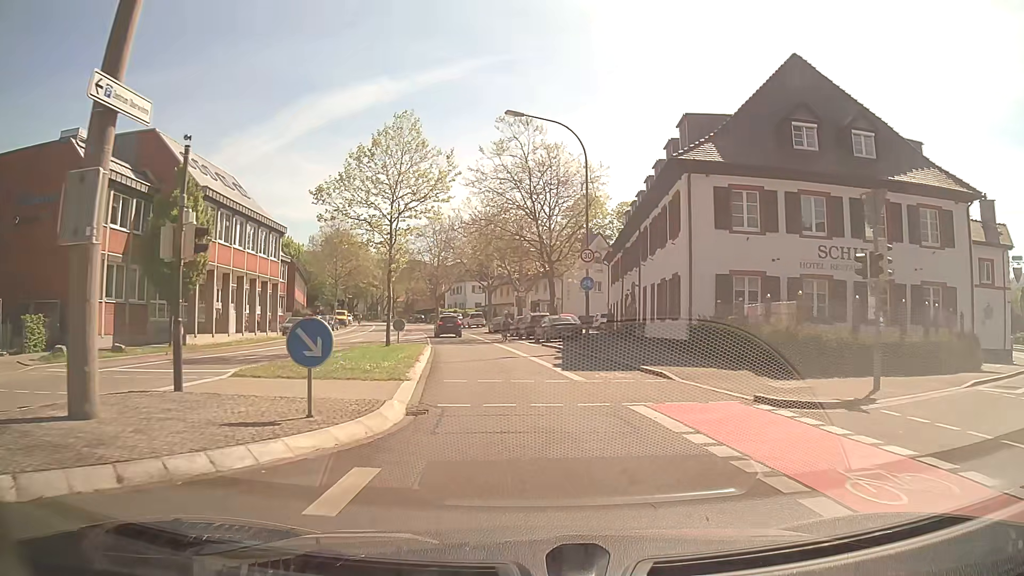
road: secondary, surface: asphalt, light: Day
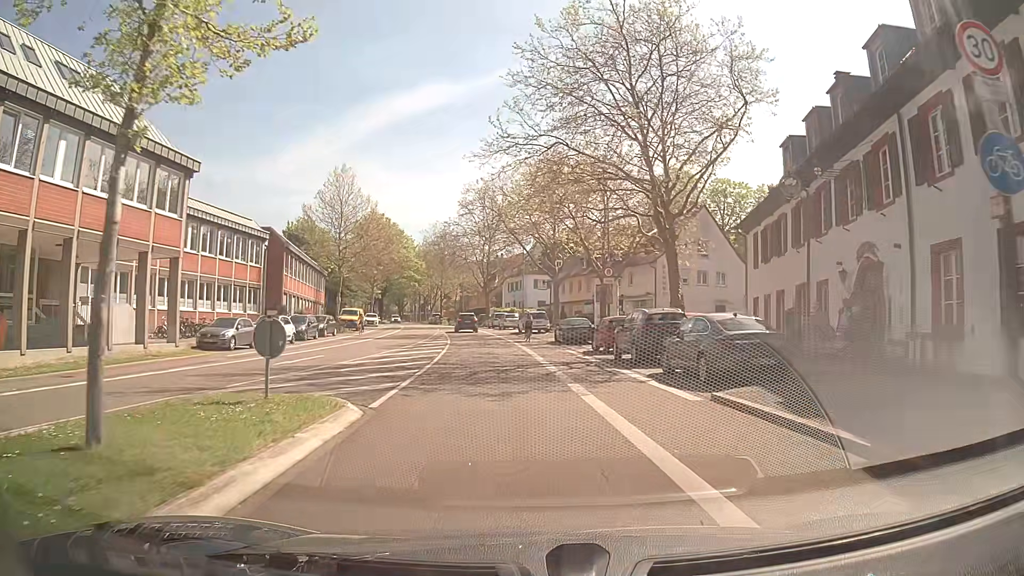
(-1.3, +22.3) m; -6°
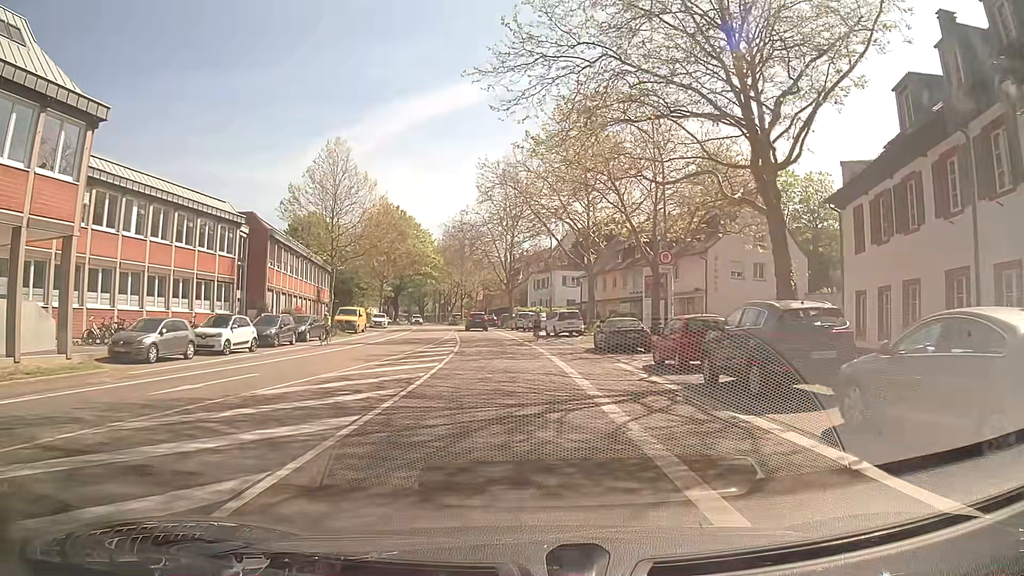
(-0.1, +8.9) m; -2°
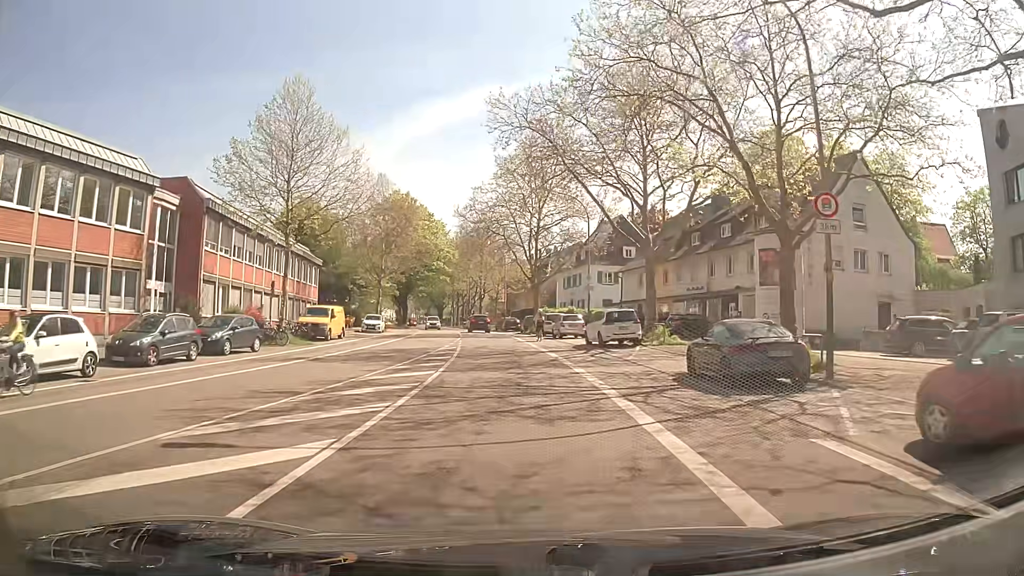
(-0.2, +13.5) m; 0°
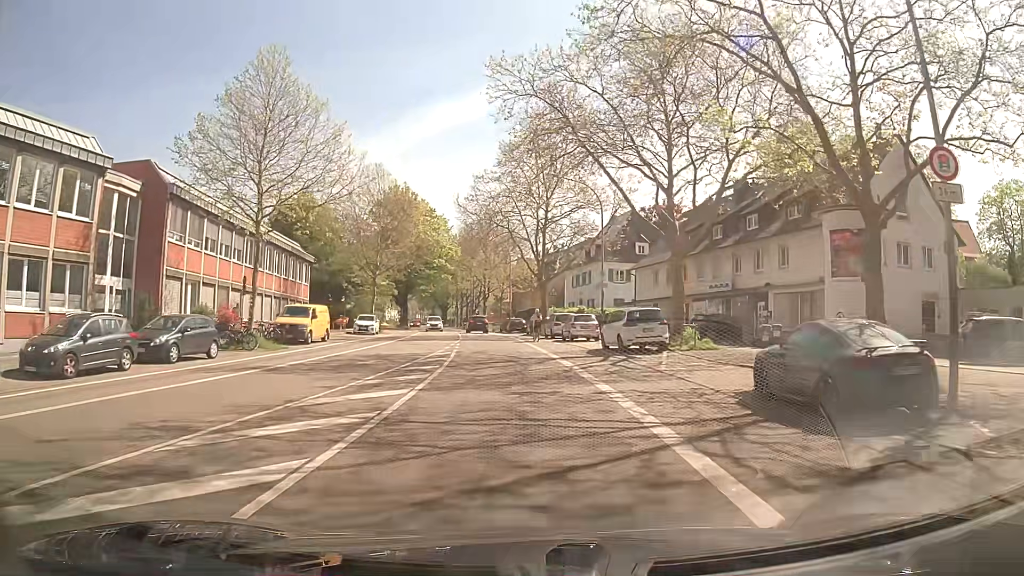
(+0.1, +4.5) m; +2°
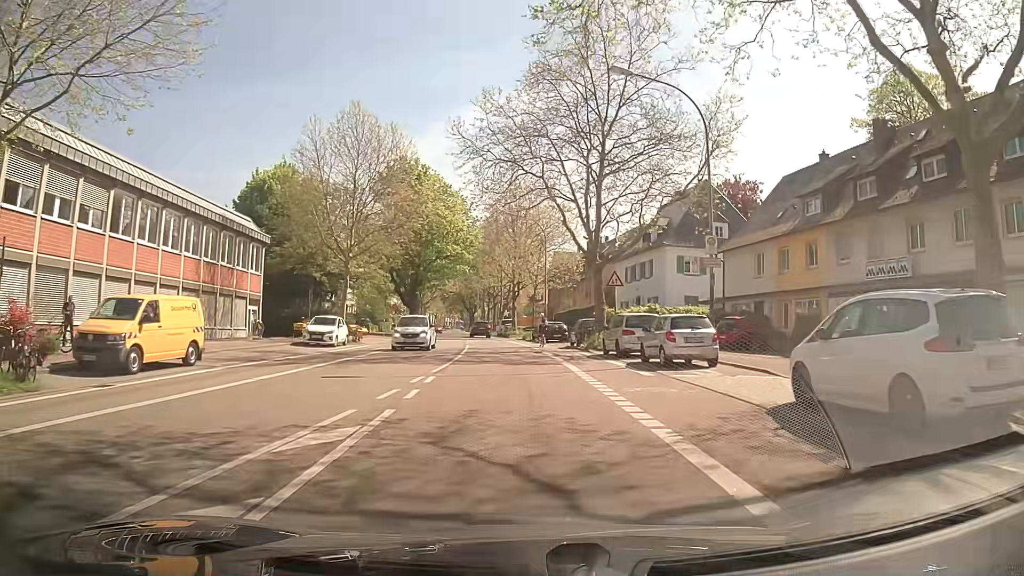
(-1.5, +18.2) m; -6°
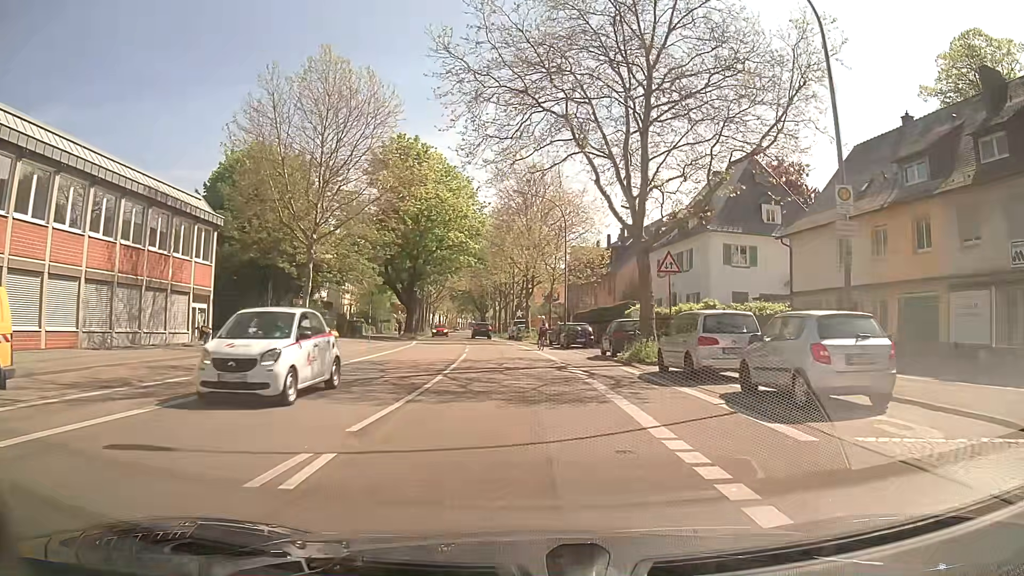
(-0.2, +9.2) m; -3°
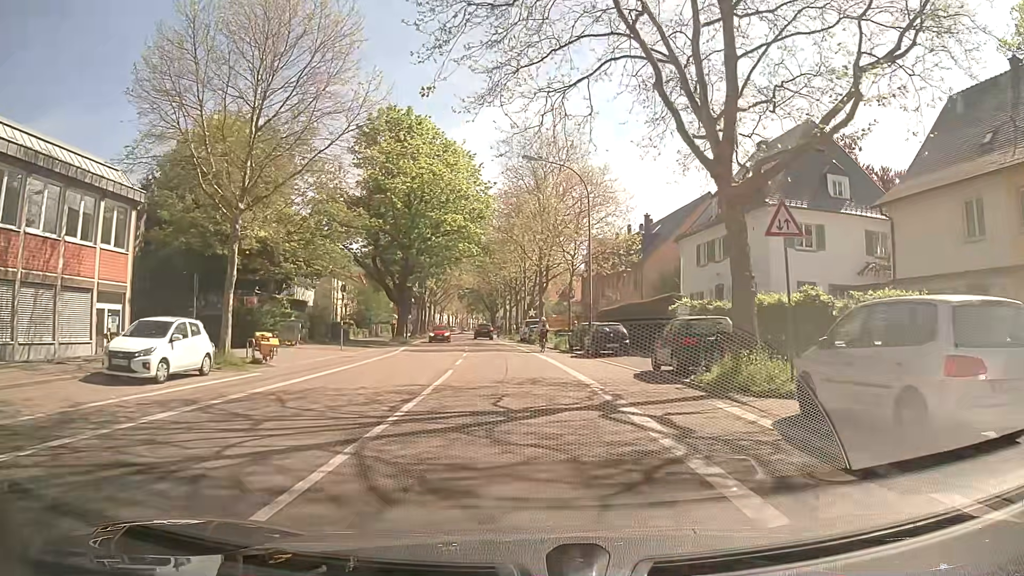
(+0.1, +9.2) m; 0°
(0, +10) (0, +20) (-1, +30) (-1, +40) (-2, +50) (-3, +60) (-4, +70) (-5, +80) (-6, +90) (-7, +100) m
